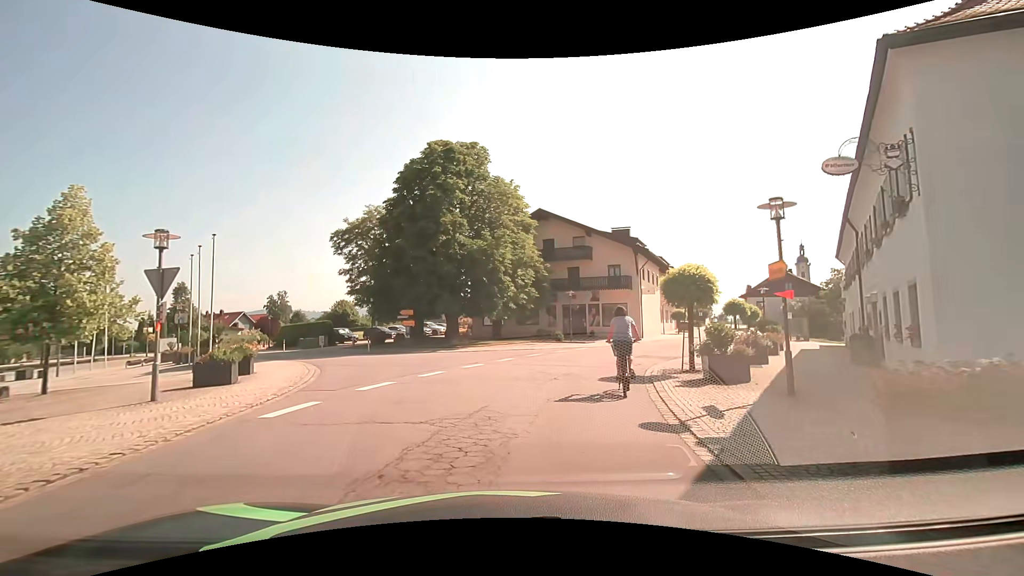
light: Day
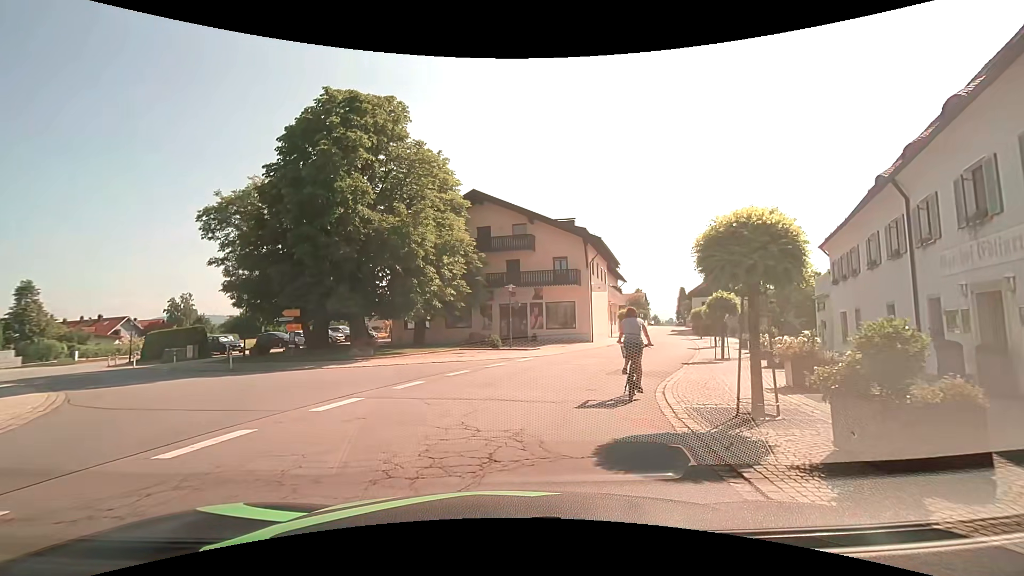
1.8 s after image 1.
(+0.6, +7.7) m; +8°
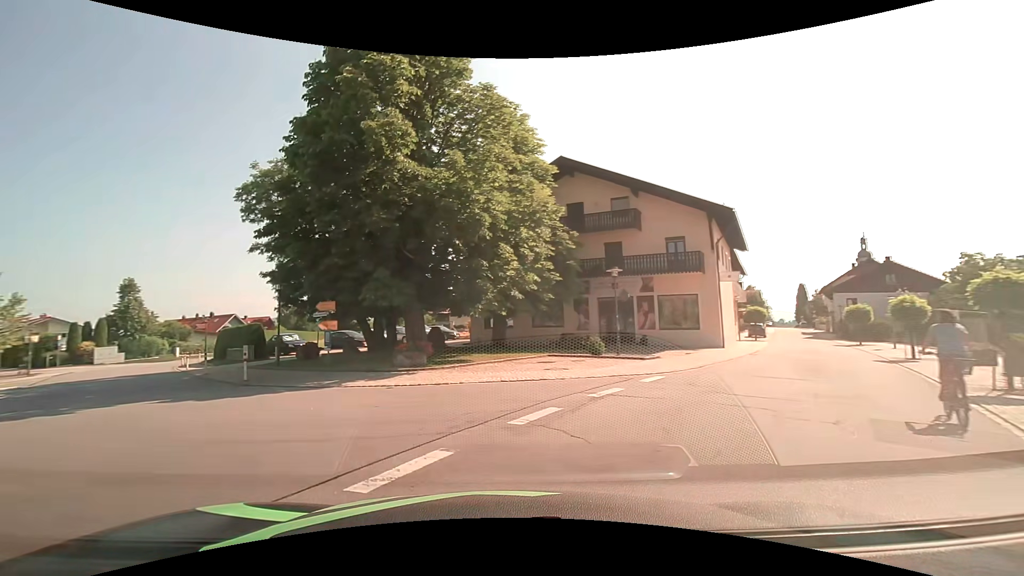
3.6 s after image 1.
(0.0, +7.8) m; -10°
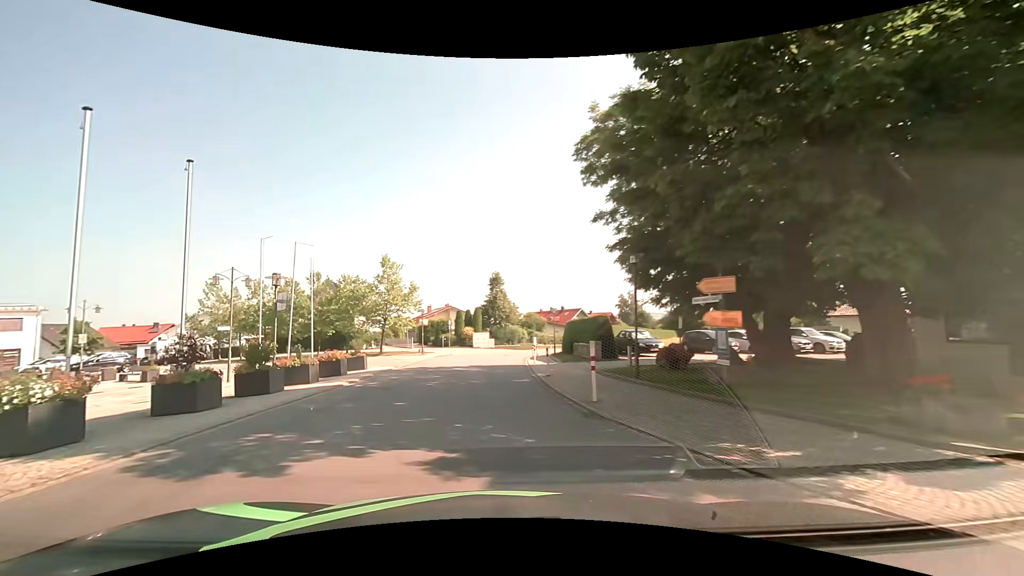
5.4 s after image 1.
(-3.1, +8.5) m; -37°
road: tertiary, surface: asphalt
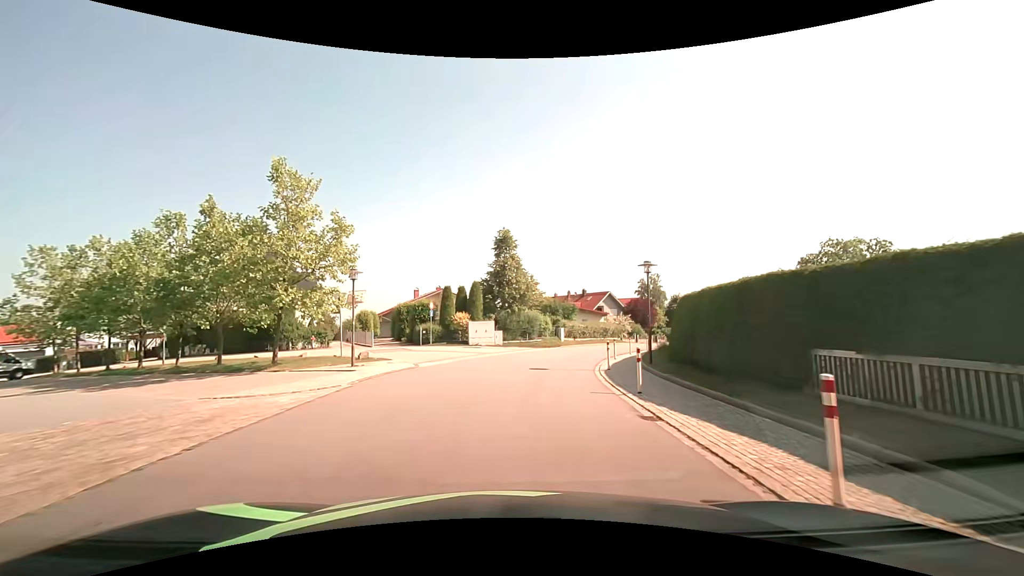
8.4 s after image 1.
(-1.5, +23.4) m; -1°
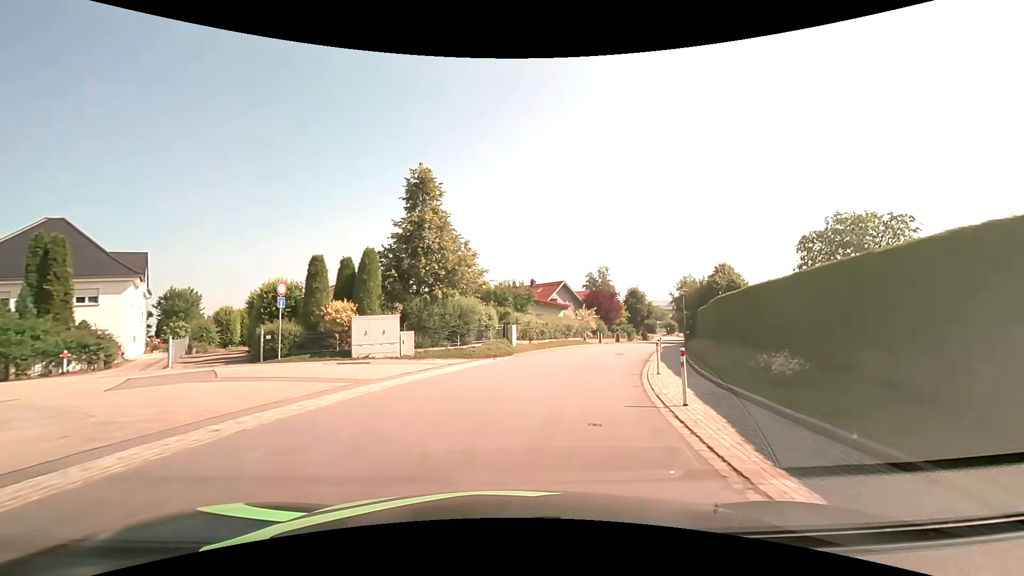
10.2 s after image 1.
(+0.8, +16.3) m; +6°
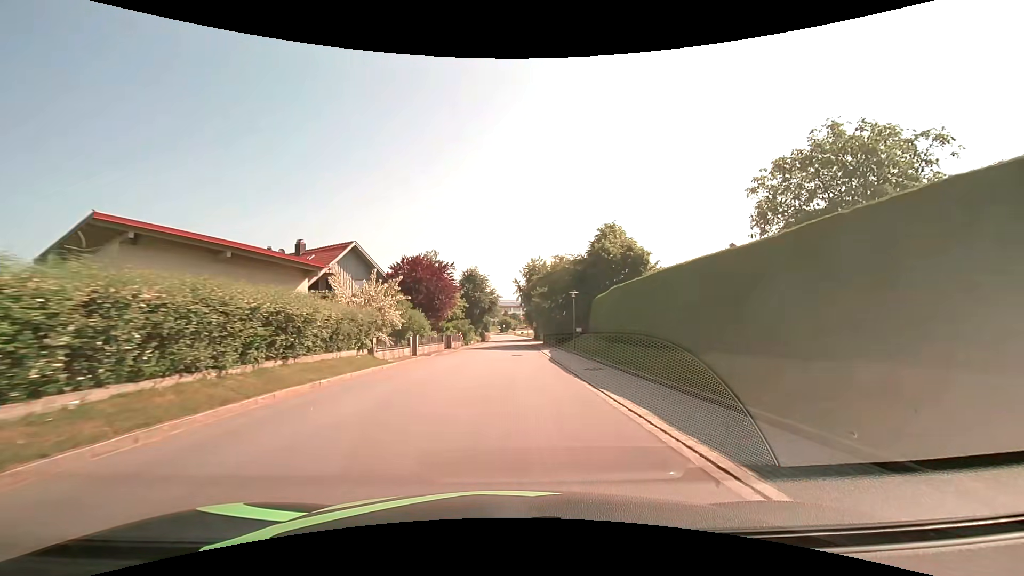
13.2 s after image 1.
(+6.0, +29.8) m; +20°
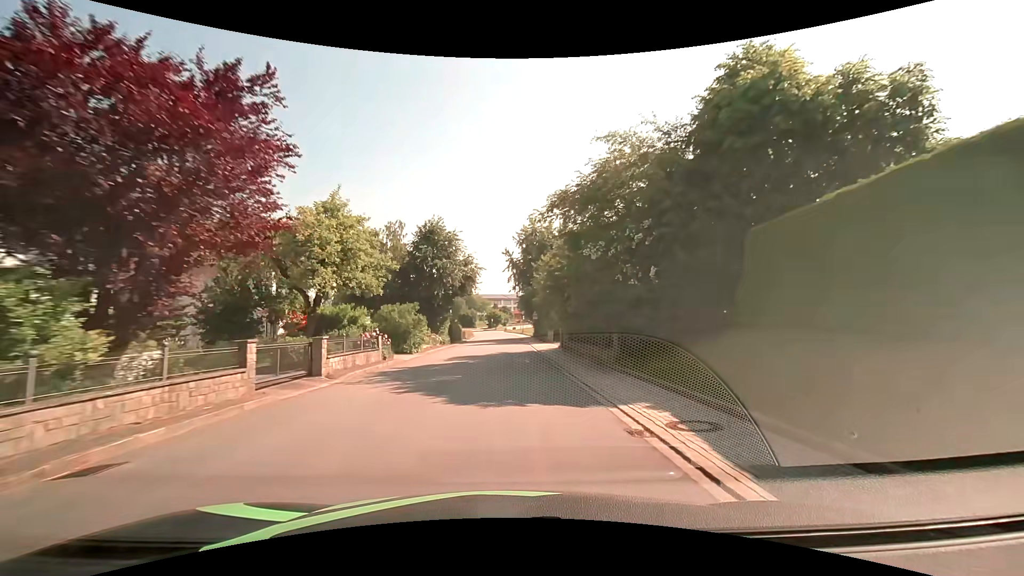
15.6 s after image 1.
(+0.4, +28.7) m; +1°
(0, +10) (0, +20) (0, +30) (0, +40) (0, +50) (0, +60) (0, +70) (-1, +80) (-1, +90) (-2, +100) m
